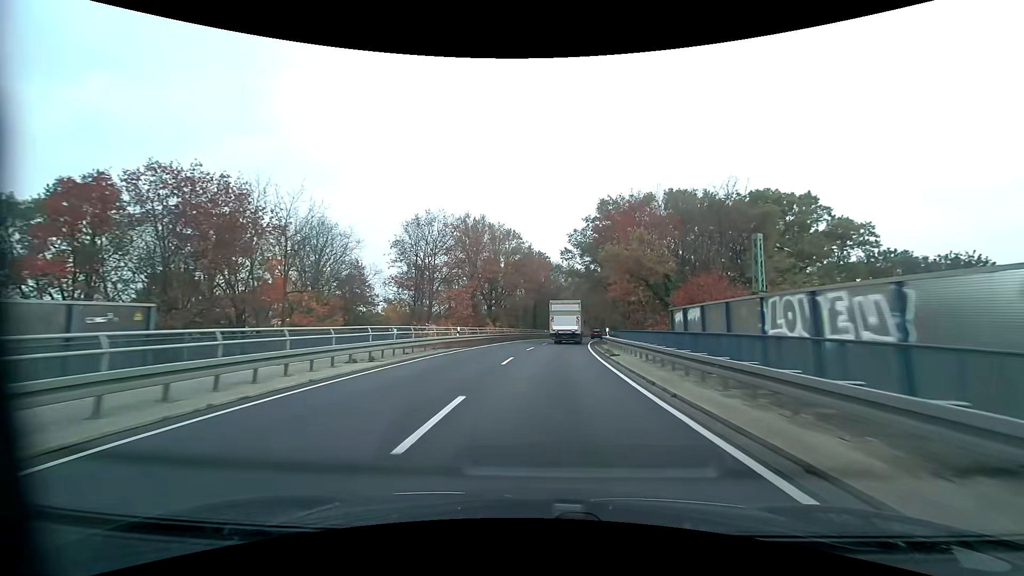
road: primary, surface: asphalt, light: Day
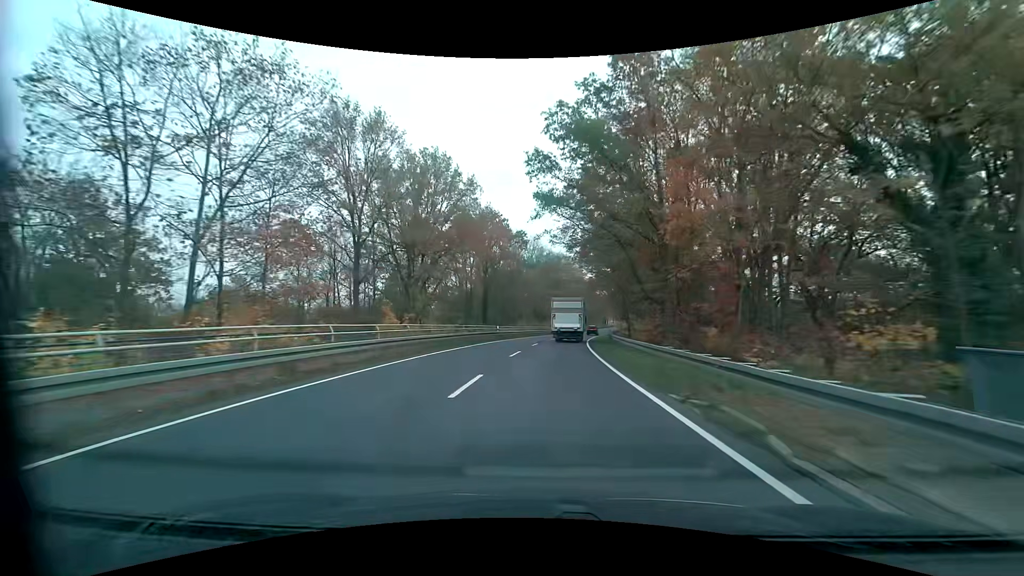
(+1.1, +32.0) m; +5°
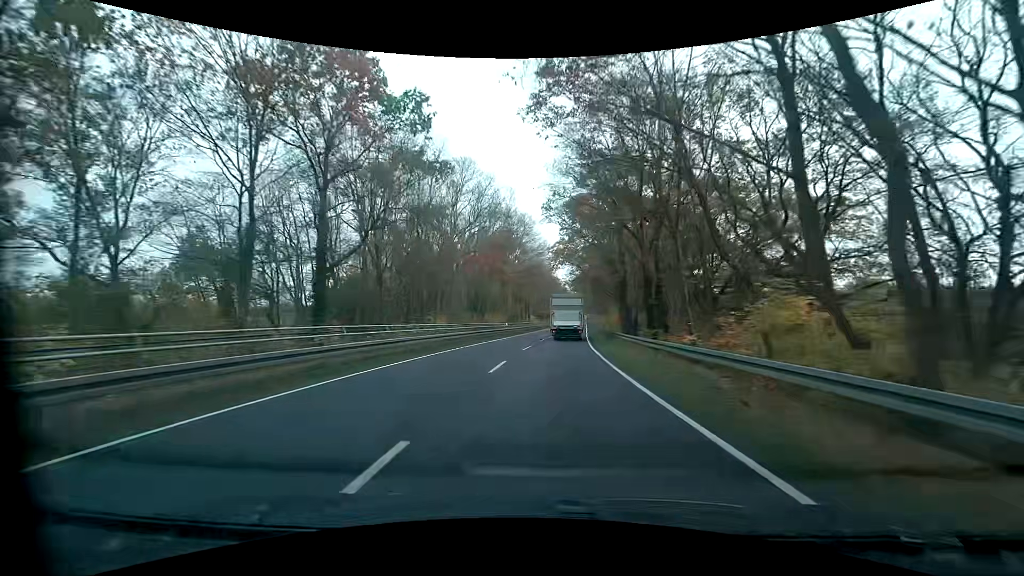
(+1.9, +43.0) m; +5°
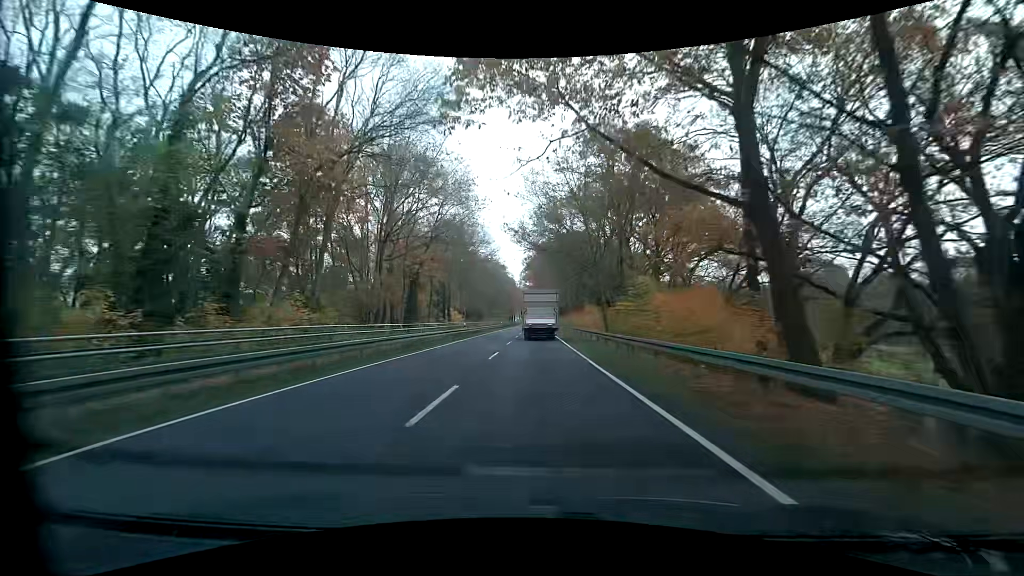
(+3.3, +54.7) m; +6°
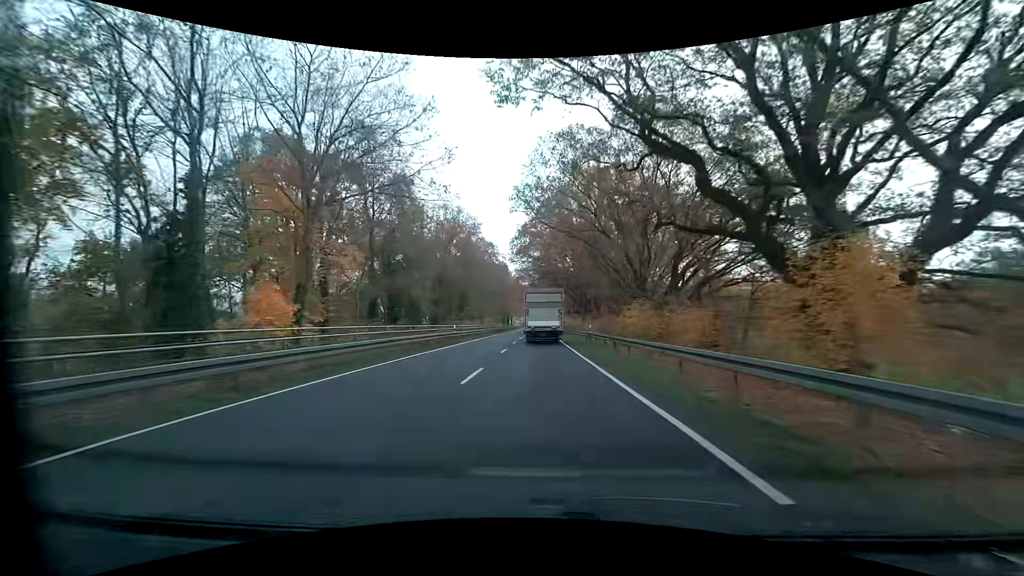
(+0.2, +54.8) m; 0°
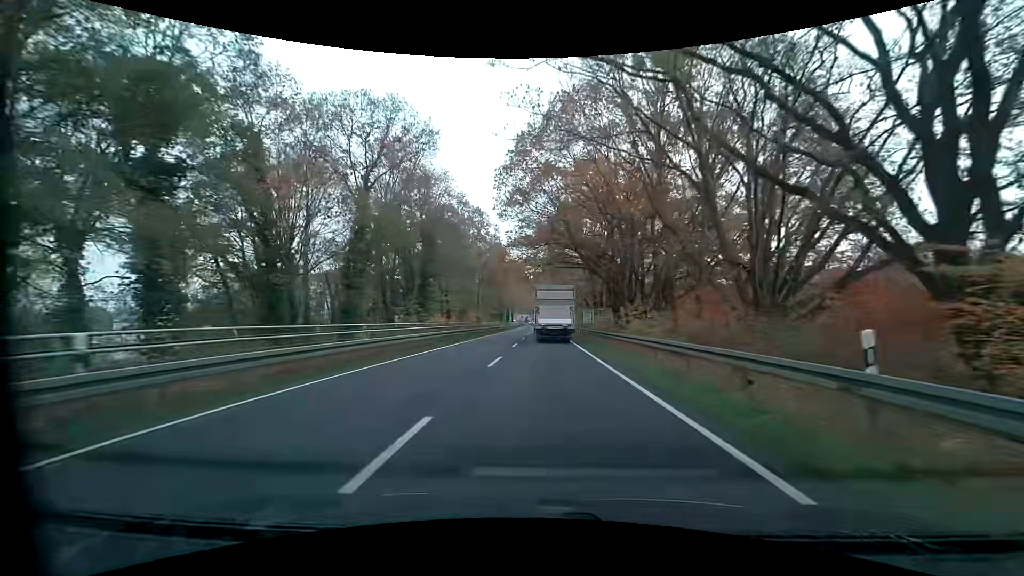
(0.0, +31.9) m; -1°
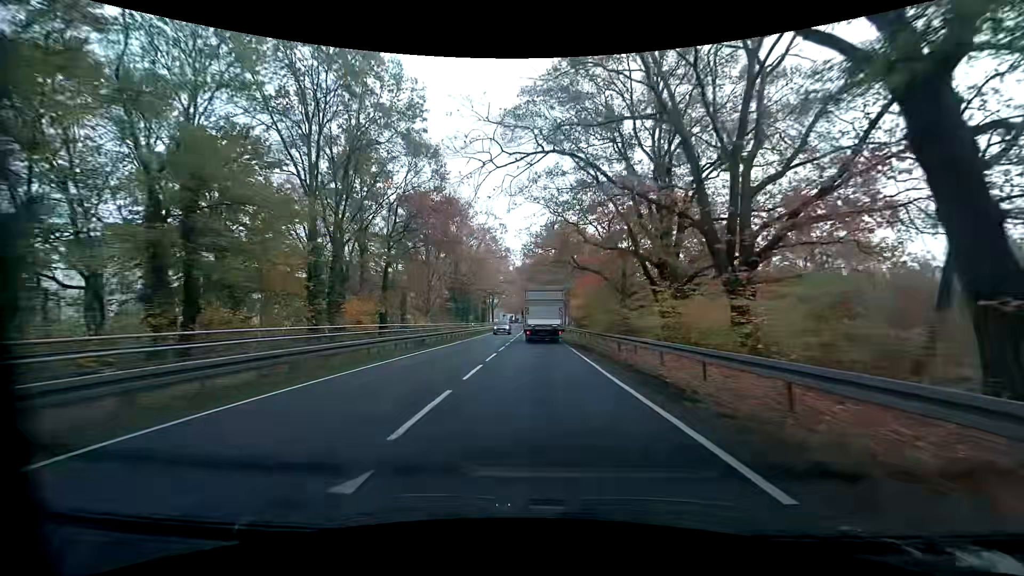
(+0.8, +50.6) m; +1°
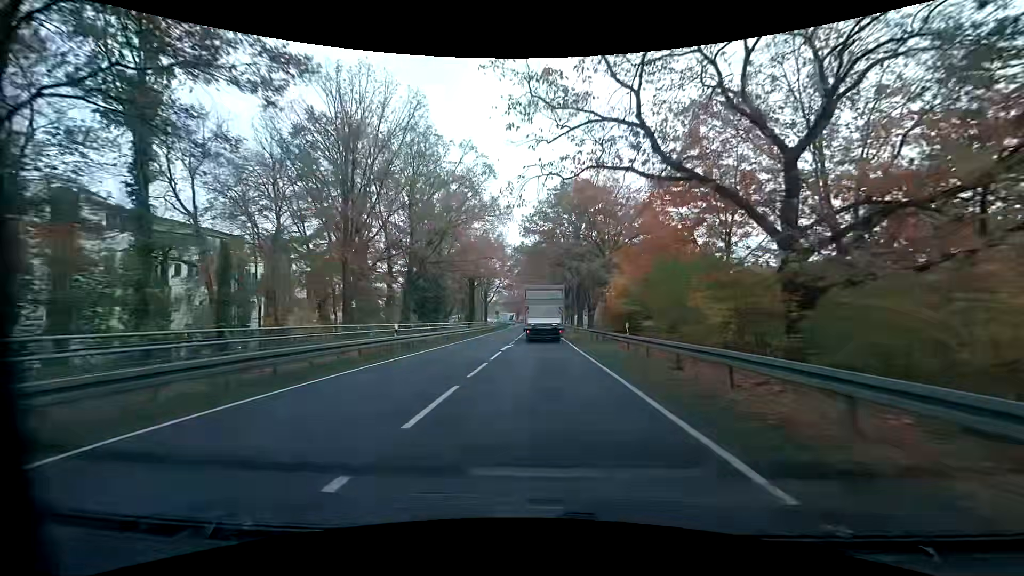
(-0.1, +29.5) m; 0°
(0, +10) (0, +20) (0, +30) (0, +40) (0, +50) (0, +60) (0, +70) (0, +80) (0, +90) (-1, +100) m
